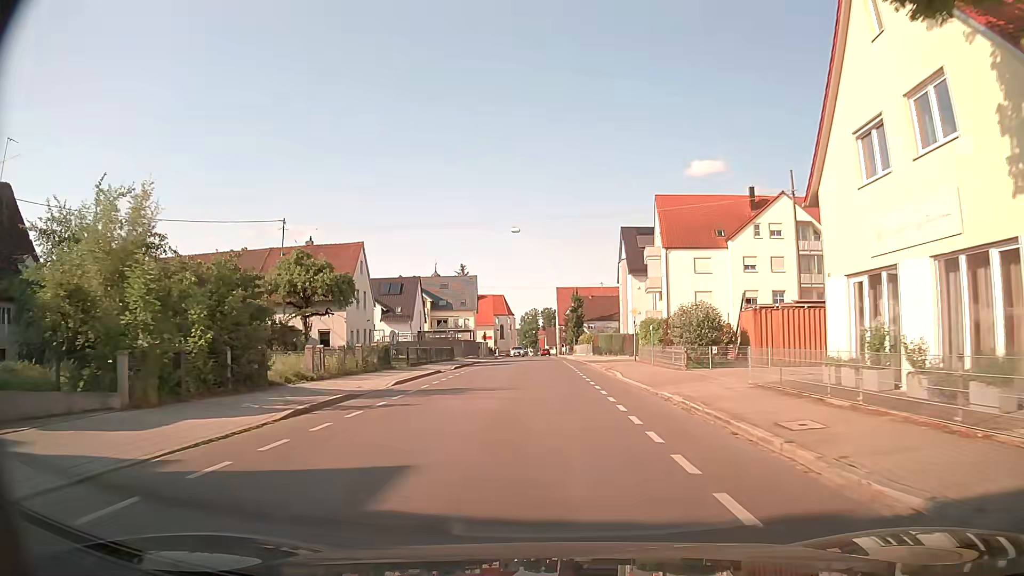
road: tertiary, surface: asphalt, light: Day
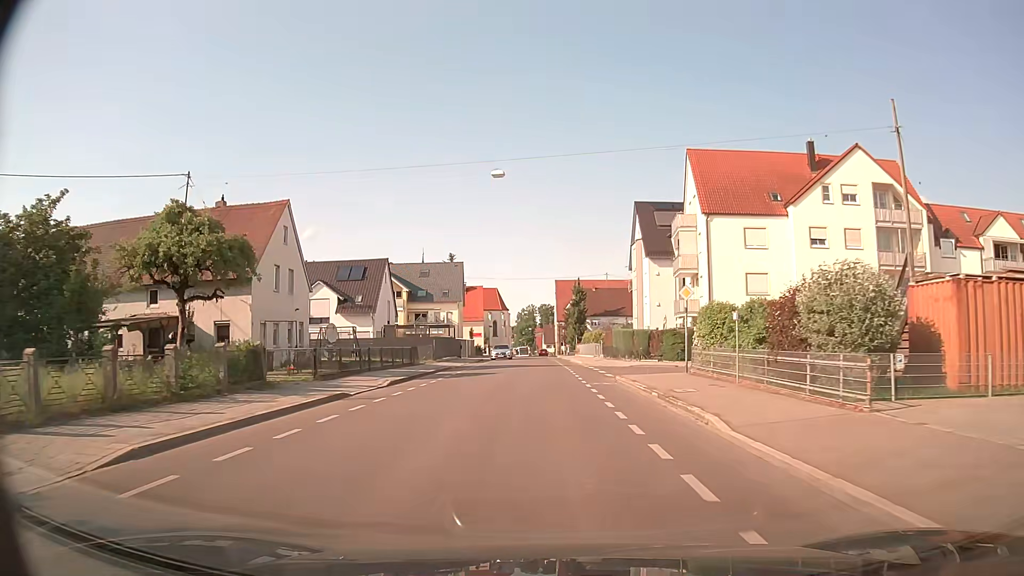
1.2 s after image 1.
(+0.1, +15.2) m; 0°
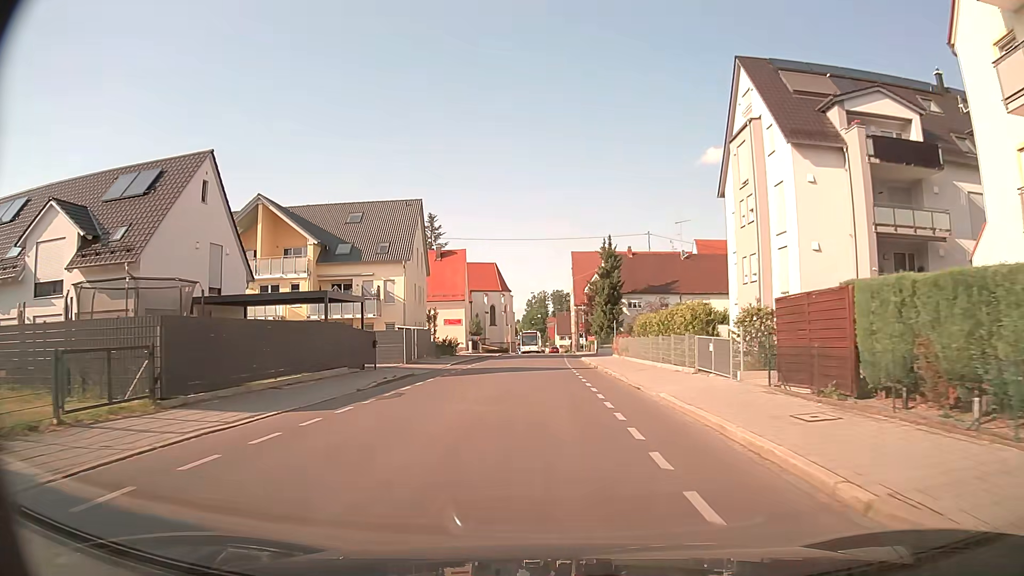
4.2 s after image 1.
(0.0, +36.8) m; -1°
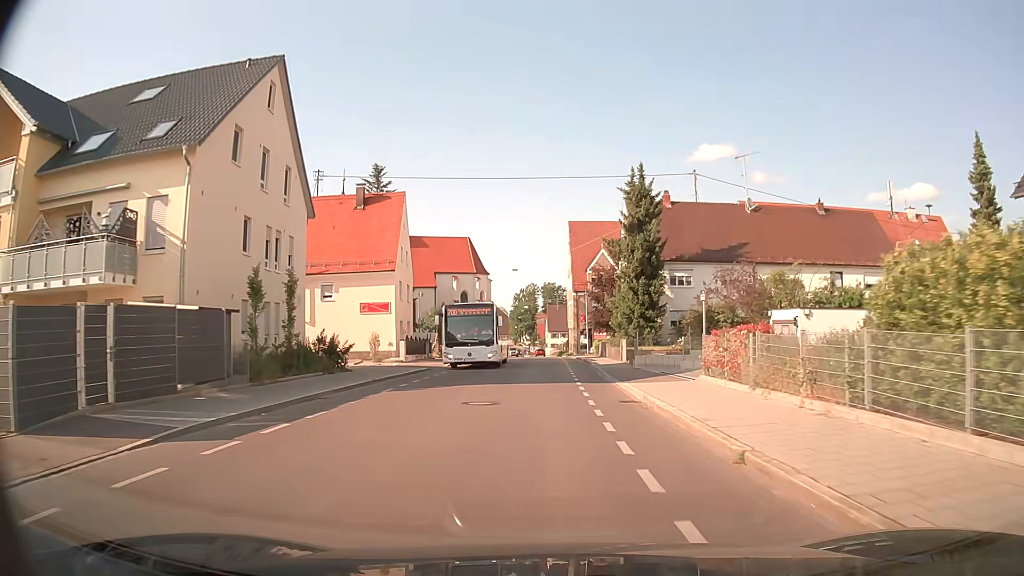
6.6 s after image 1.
(+0.2, +29.2) m; +1°
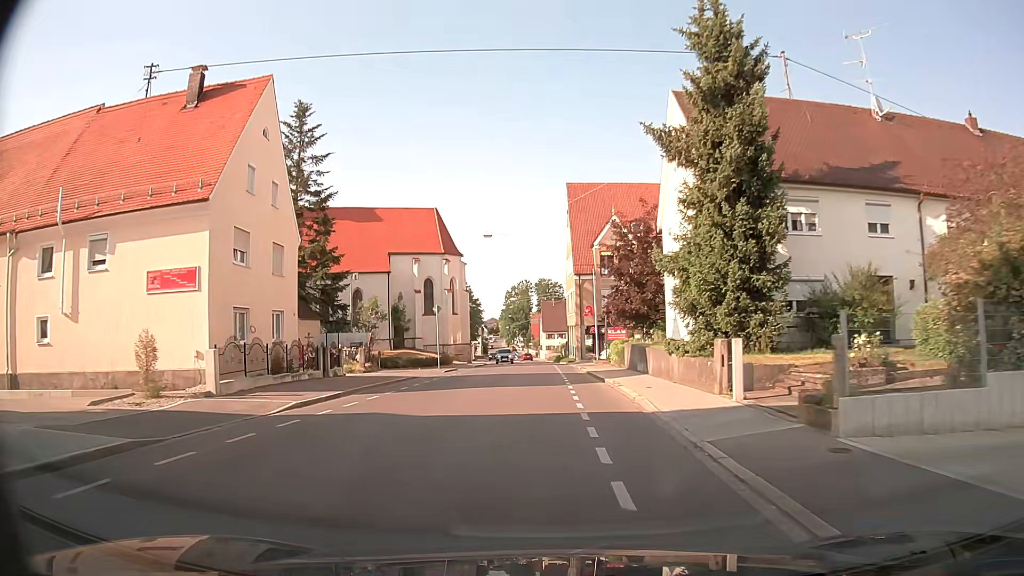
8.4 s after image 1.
(+0.3, +22.7) m; +1°
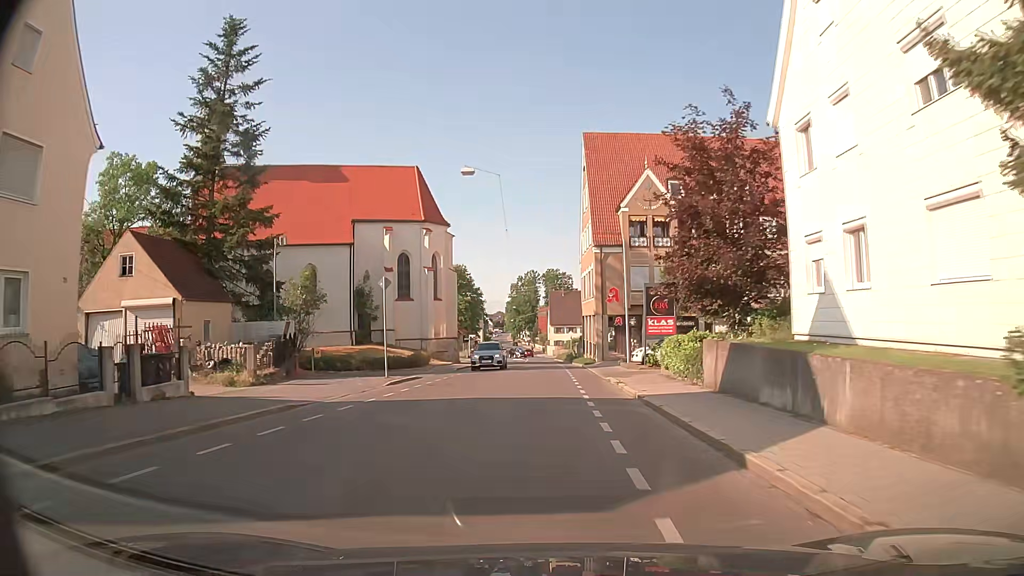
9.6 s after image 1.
(-0.2, +15.5) m; -1°
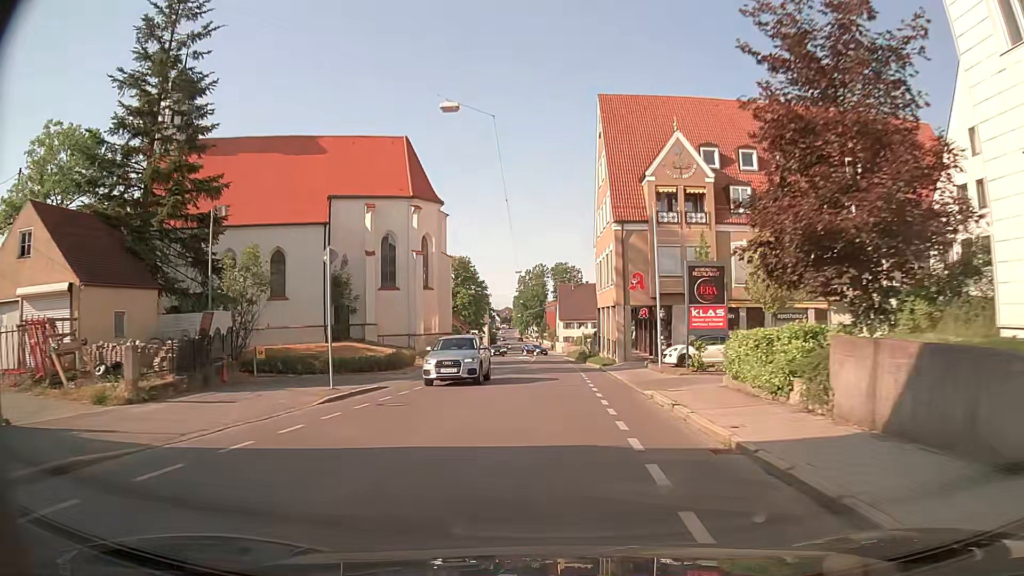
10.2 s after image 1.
(0.0, +7.8) m; +1°
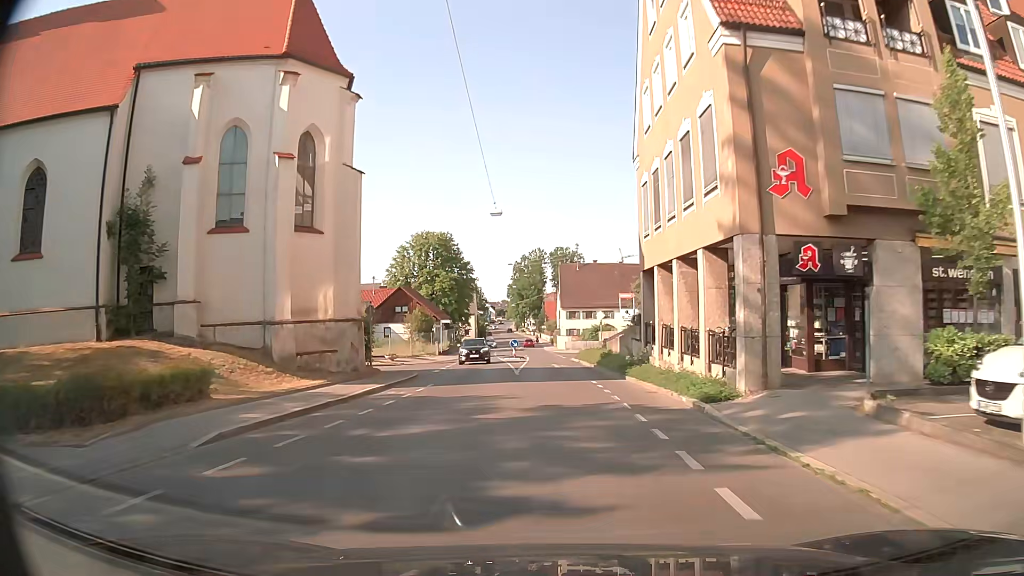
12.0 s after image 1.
(-0.4, +23.3) m; -1°
(0, +10) (0, +20) (0, +30) (0, +40) (0, +50) (0, +60) (-1, +70) (-2, +80) (-2, +90) (-3, +100) m
